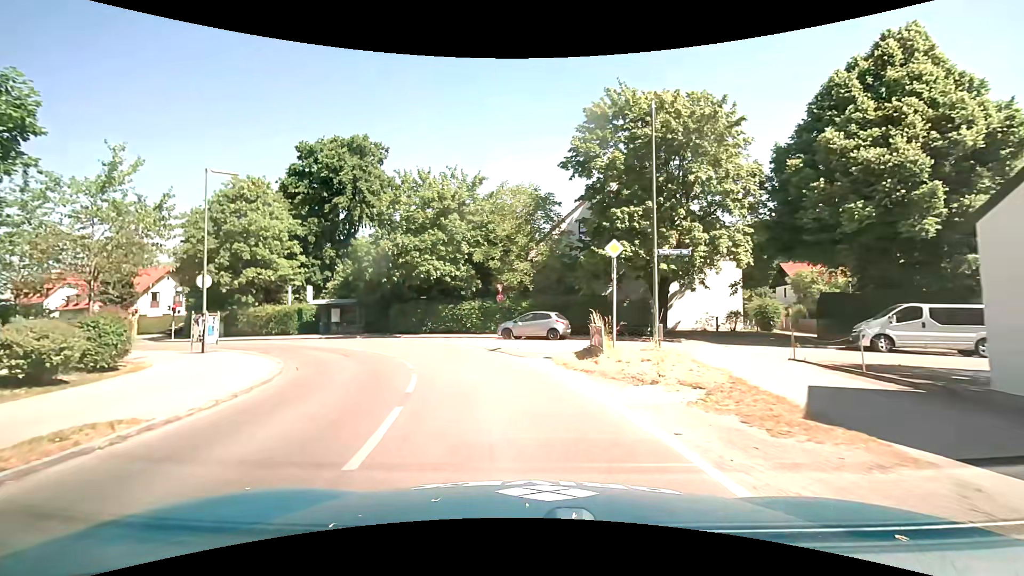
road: tertiary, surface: asphalt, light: Day
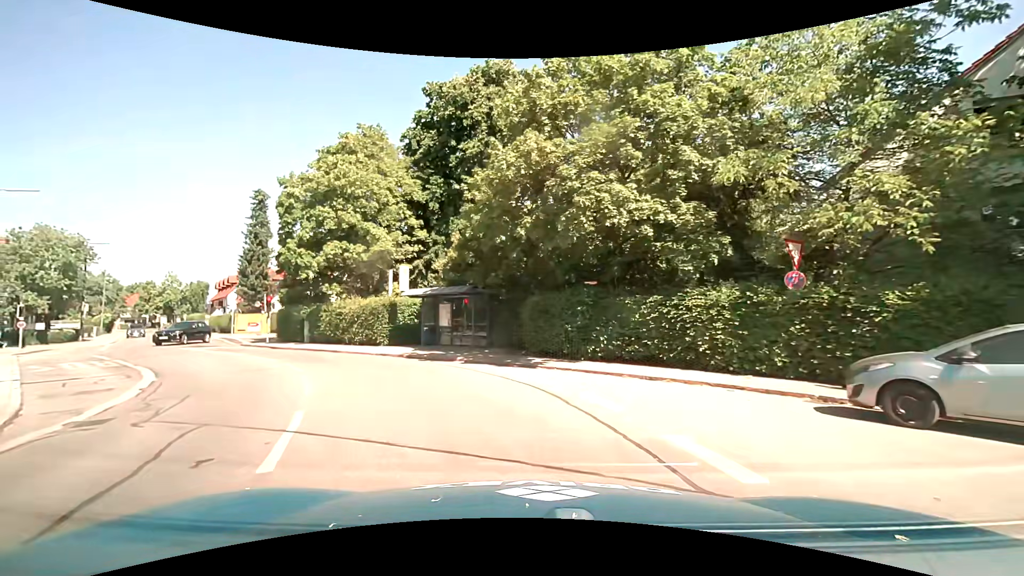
(-2.4, +18.1) m; -20°
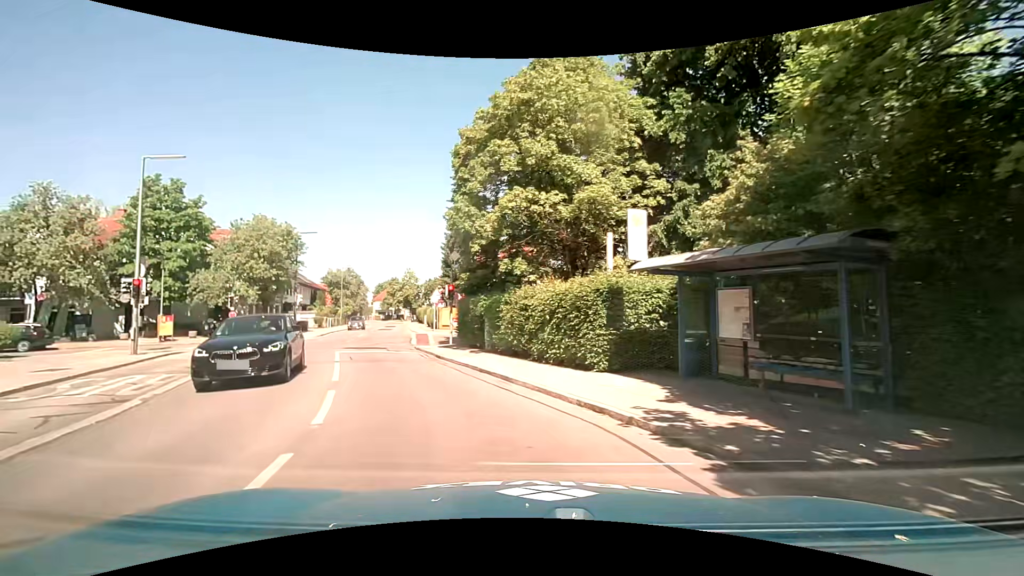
(-2.2, +12.0) m; -24°
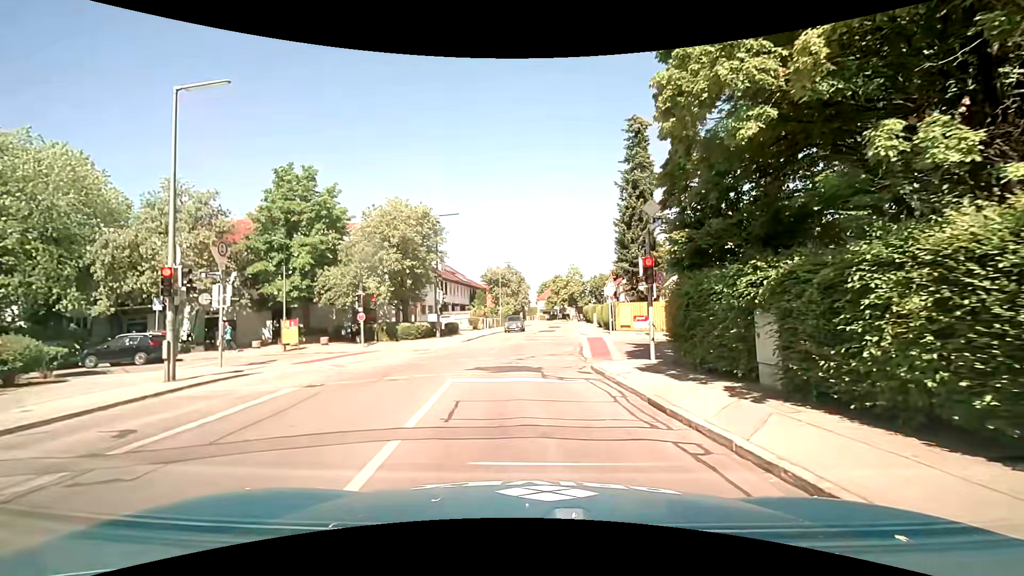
(-2.1, +10.5) m; -18°
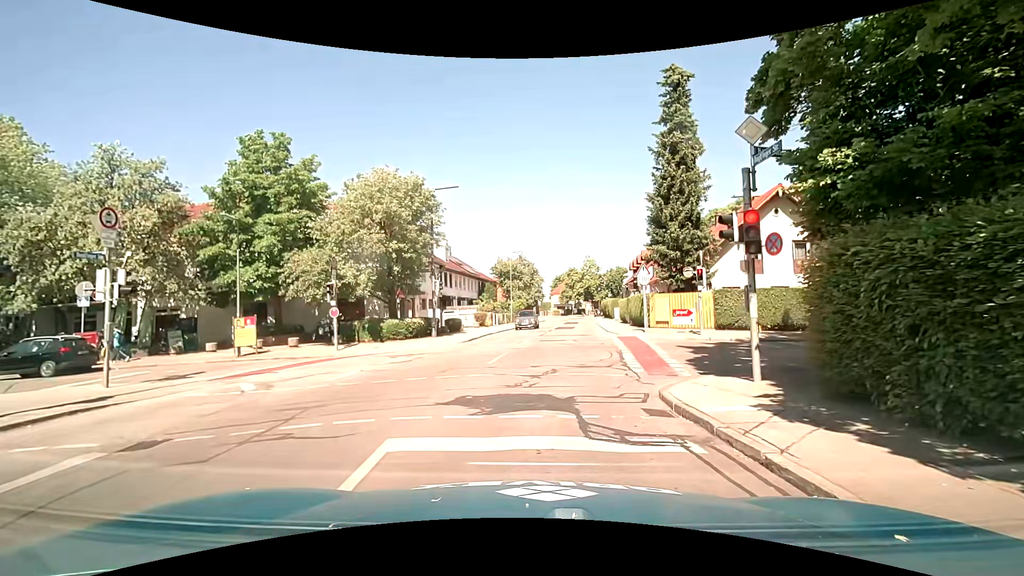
(-0.2, +5.7) m; -2°
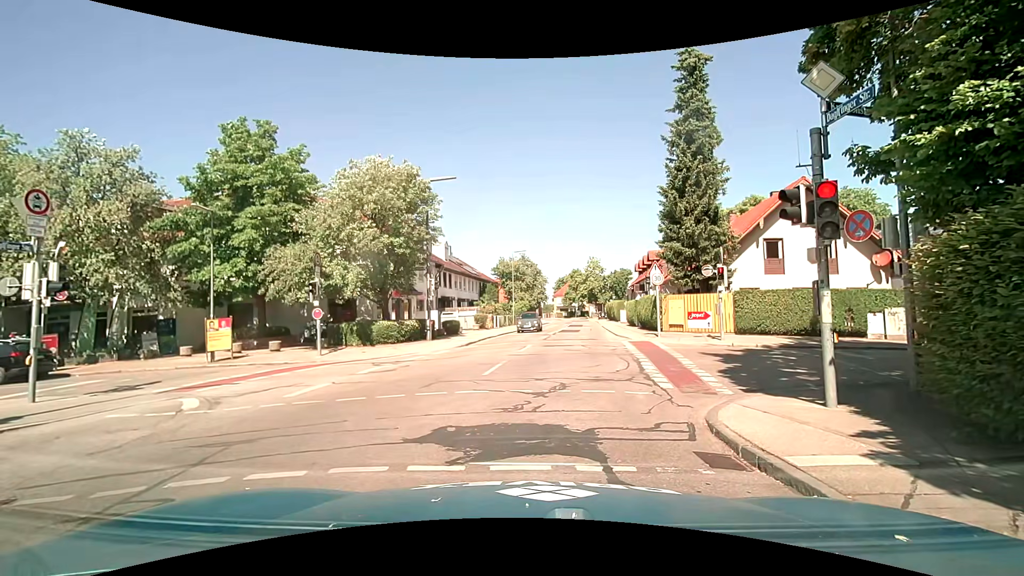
(0.0, +2.0) m; +1°
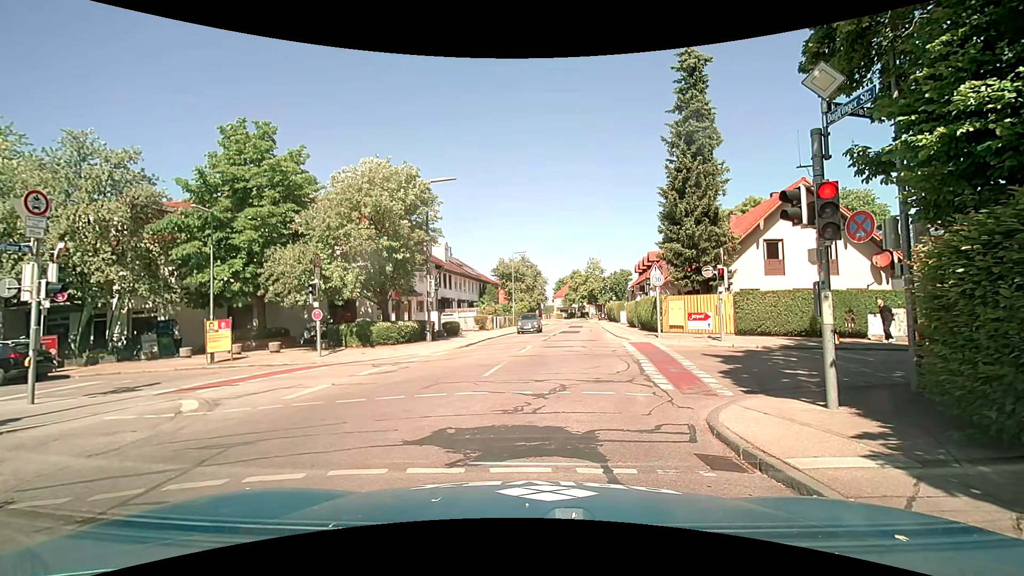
(0.0, +0.1) m; 0°
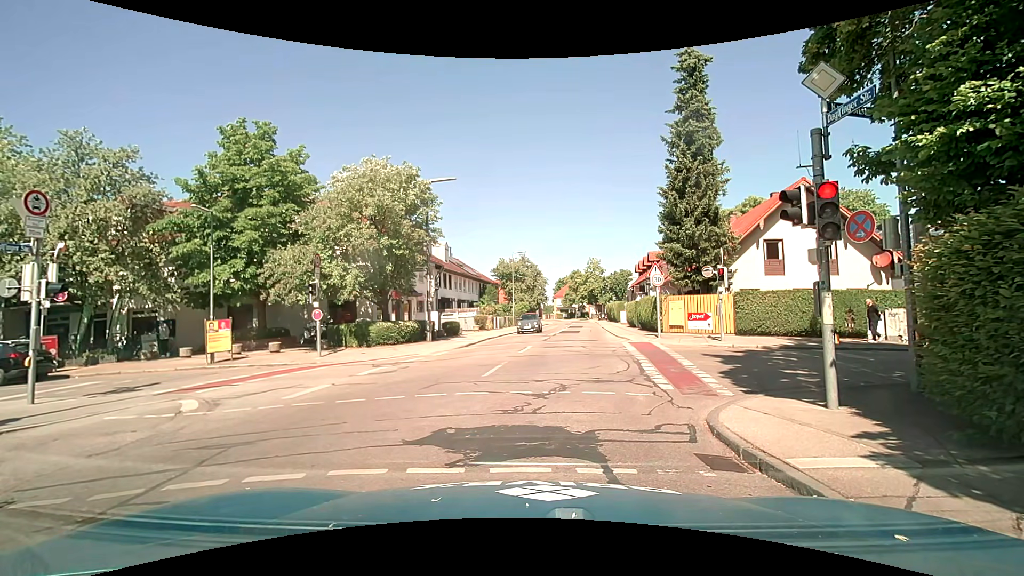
(0.0, 0.0) m; 0°
(0, +10) (0, +20) (+1, +30) (+2, +40) (+3, +50) (+4, +60) (+5, +70) (+5, +80) (+6, +90) (+6, +100) m
